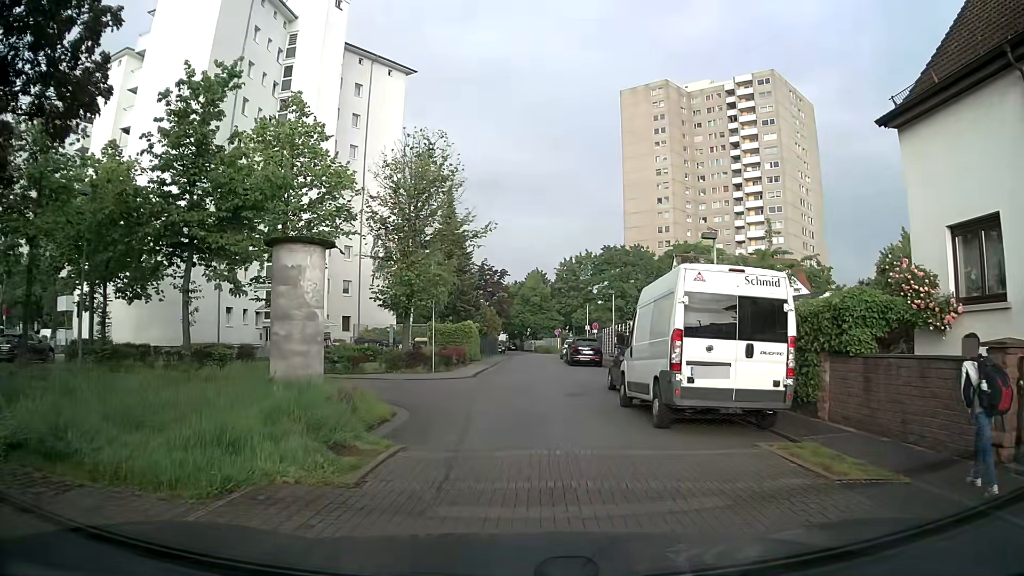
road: residential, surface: asphalt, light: Day
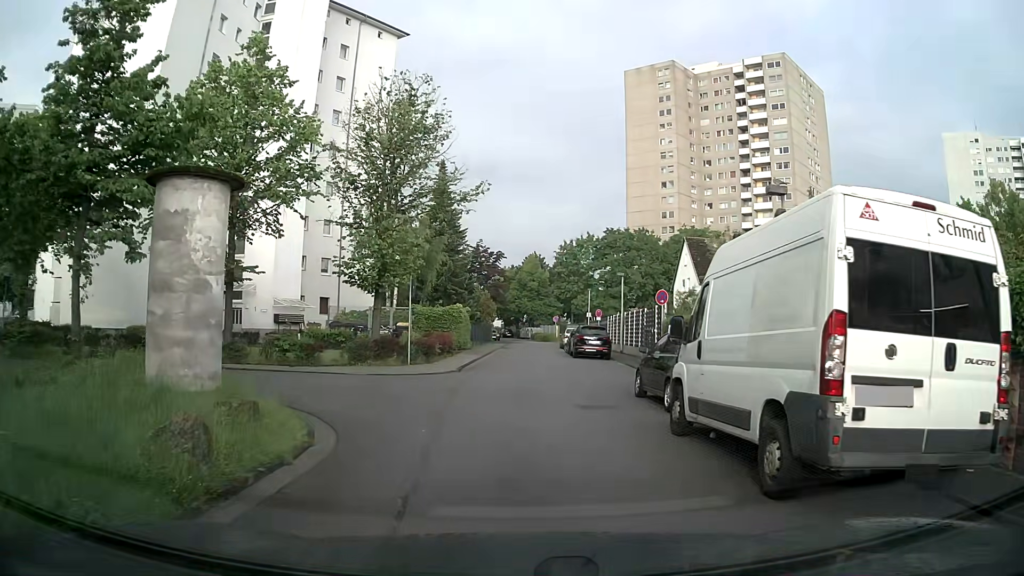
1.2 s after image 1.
(+0.2, +5.3) m; +2°
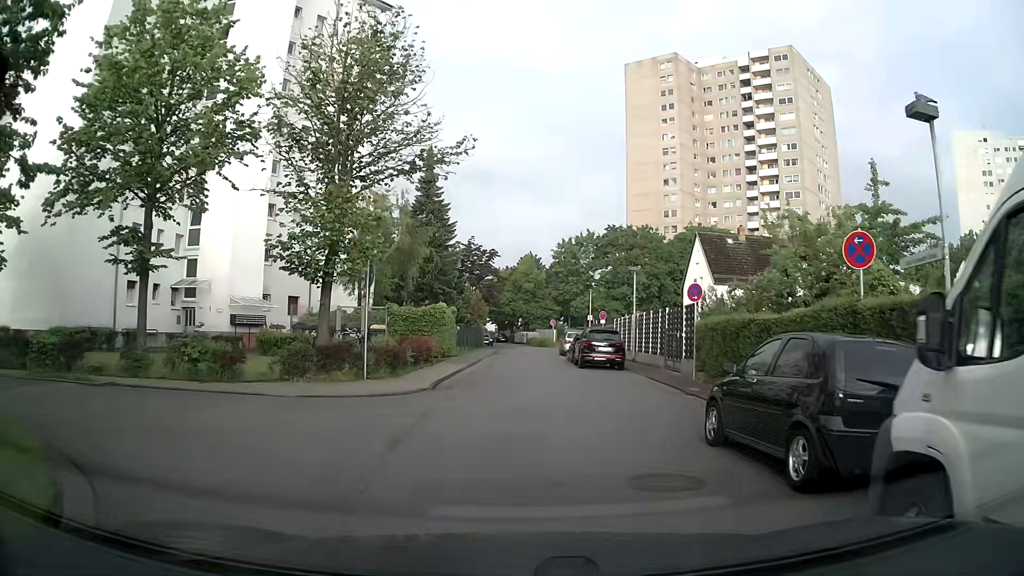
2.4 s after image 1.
(0.0, +5.9) m; +1°
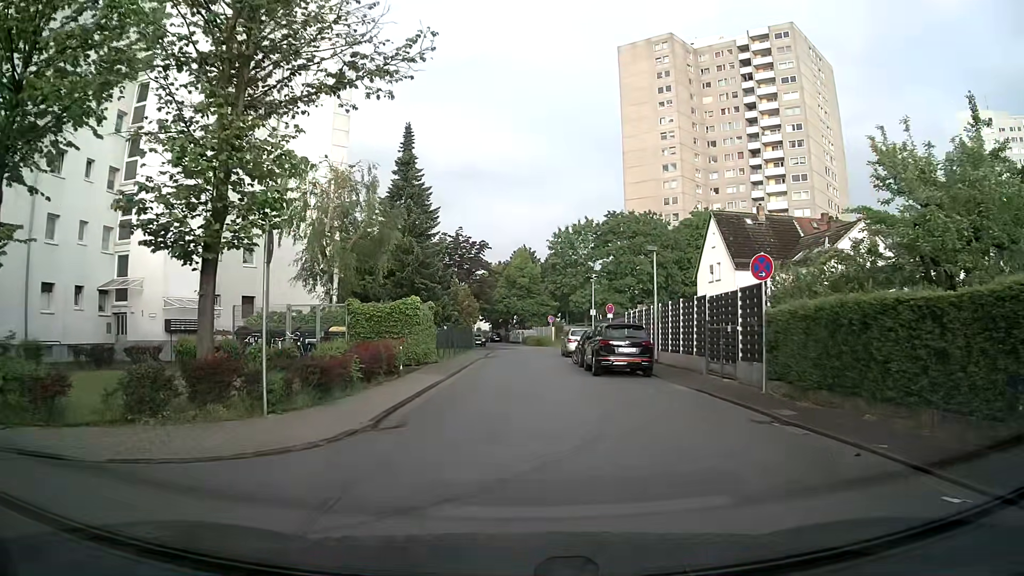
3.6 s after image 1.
(0.0, +6.7) m; 0°
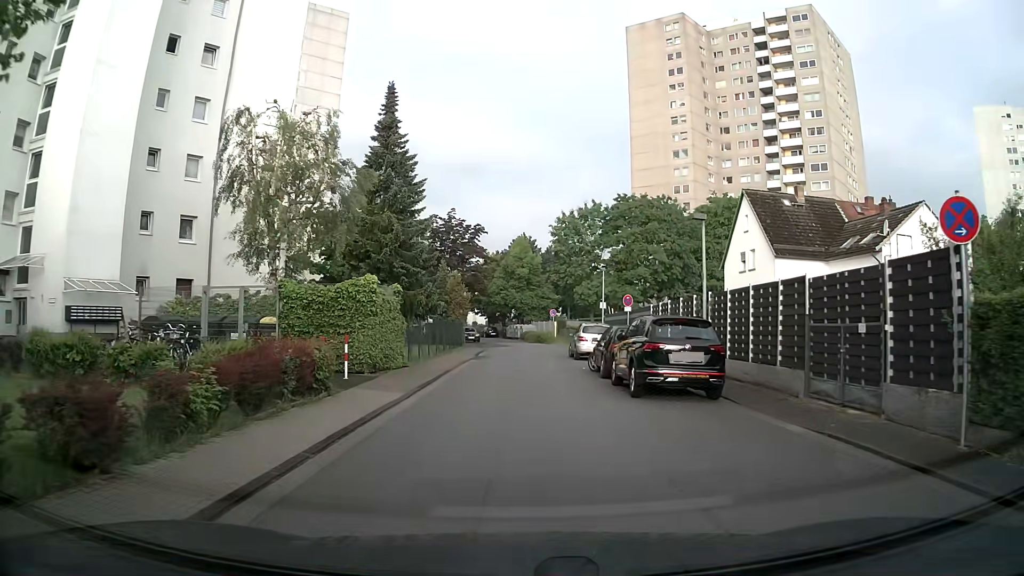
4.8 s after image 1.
(-0.1, +7.5) m; -1°
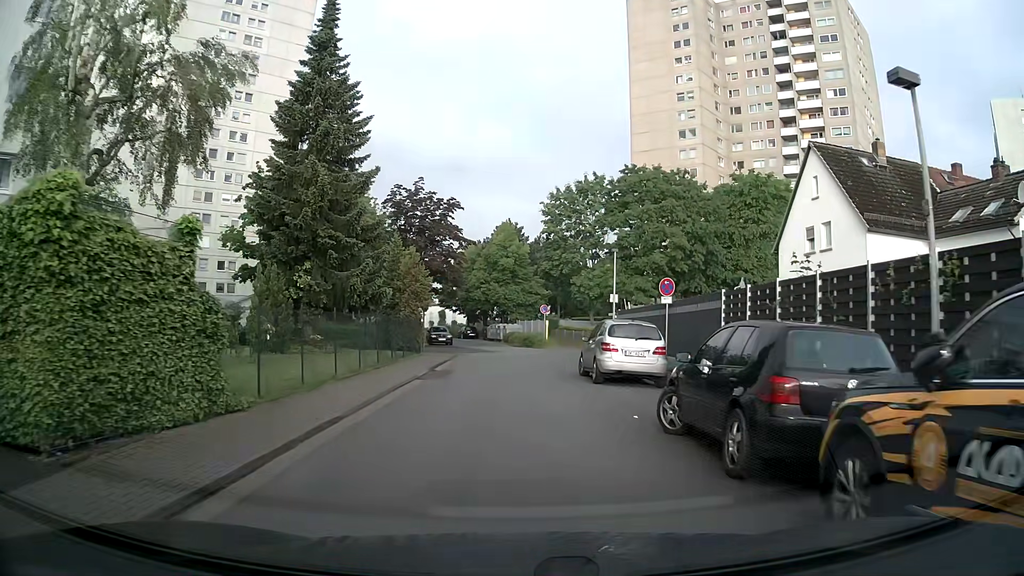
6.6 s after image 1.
(+0.3, +12.4) m; +2°
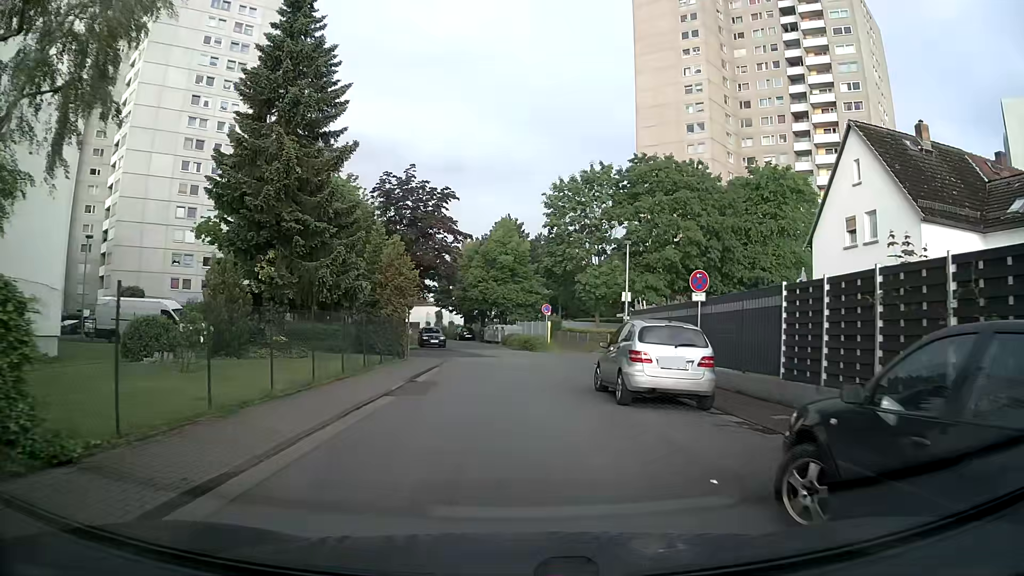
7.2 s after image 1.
(0.0, +4.2) m; 0°
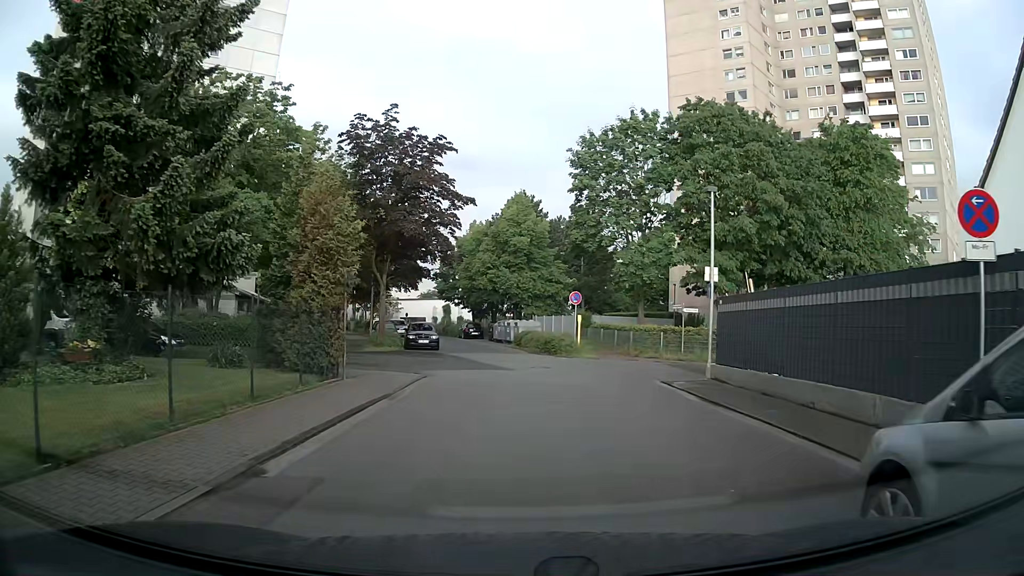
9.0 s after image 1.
(-0.1, +11.7) m; -2°
